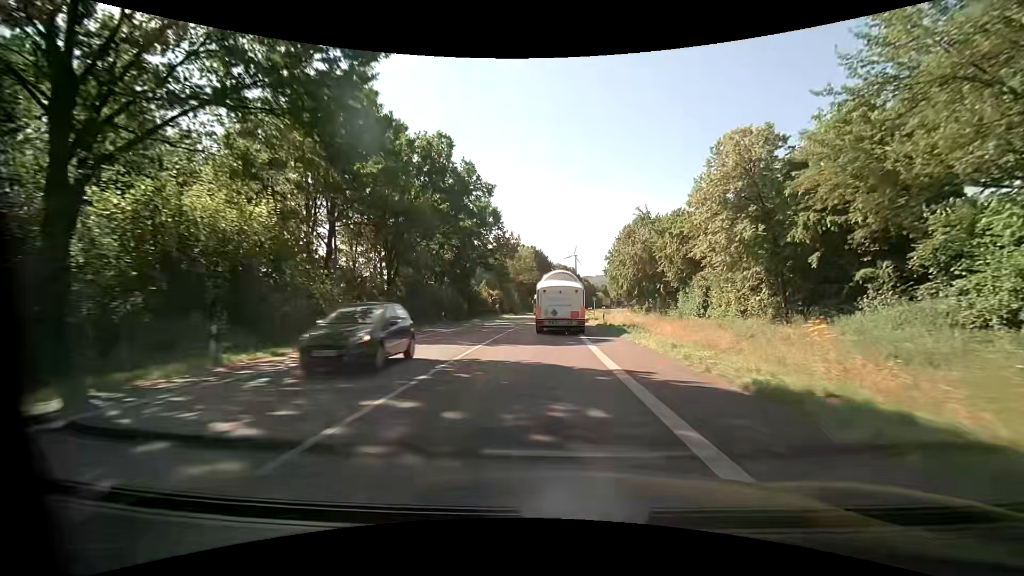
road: primary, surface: asphalt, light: Day
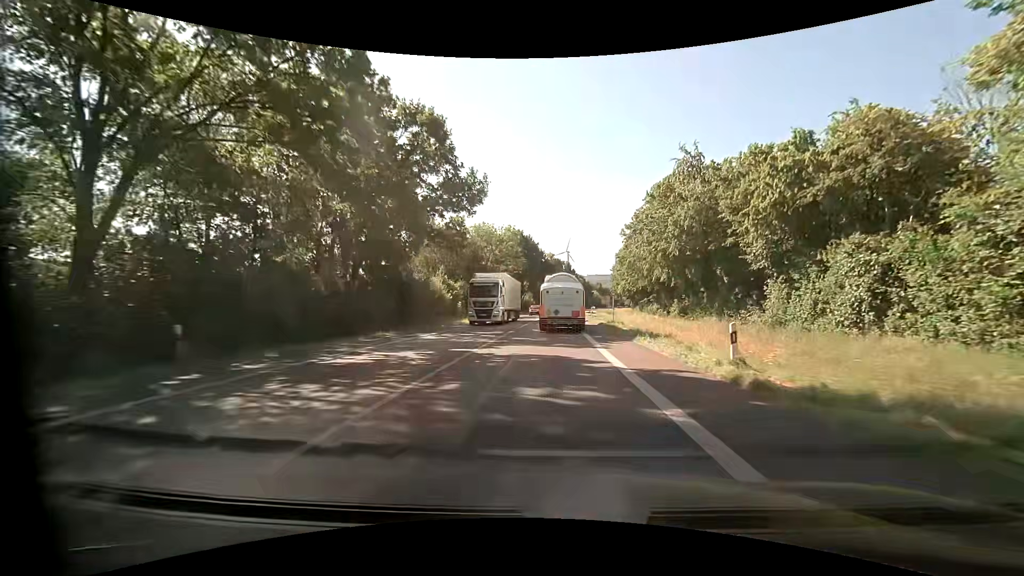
(0.0, +28.5) m; +1°
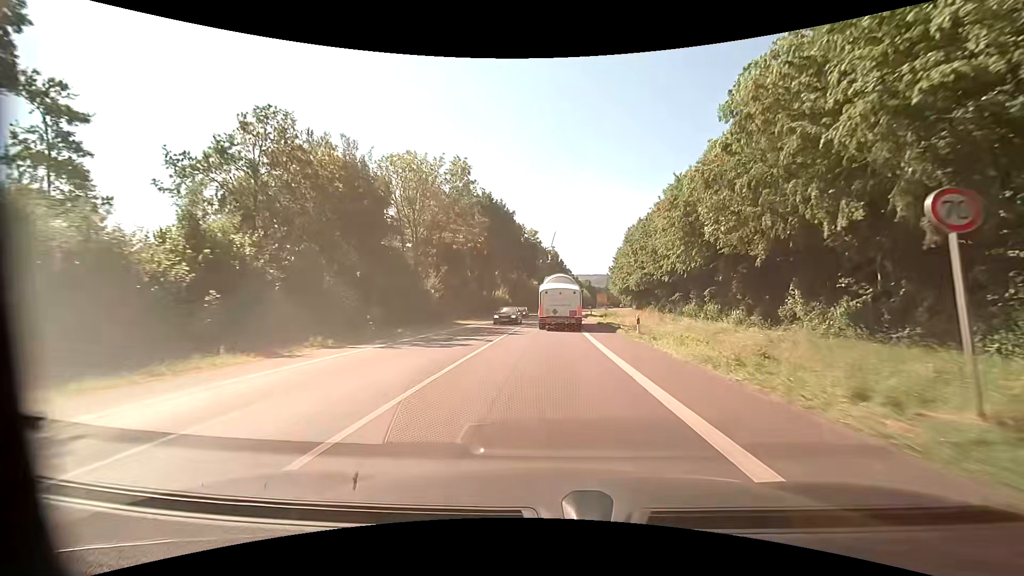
(+0.5, +38.2) m; +2°
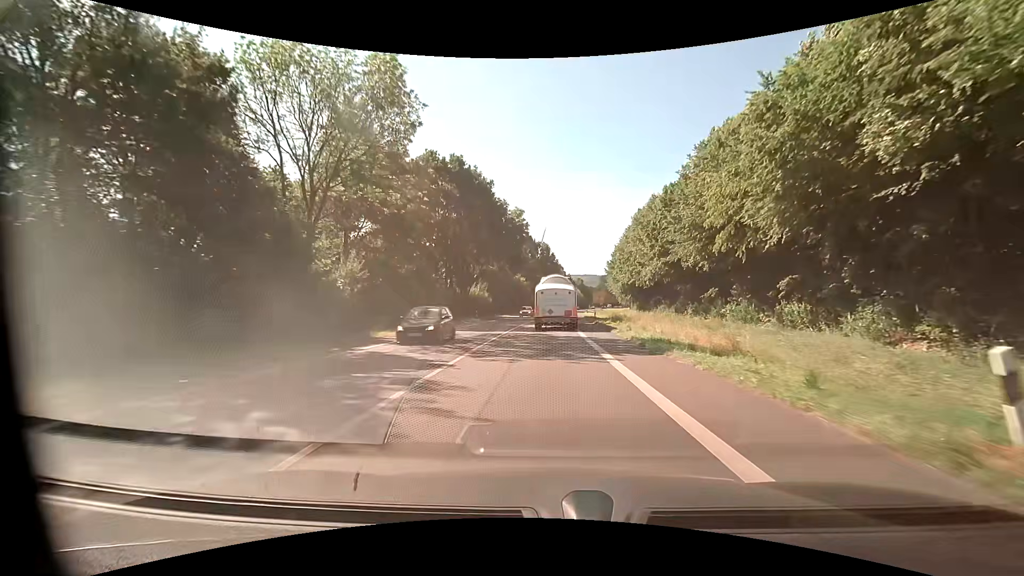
(+0.2, +19.1) m; +1°
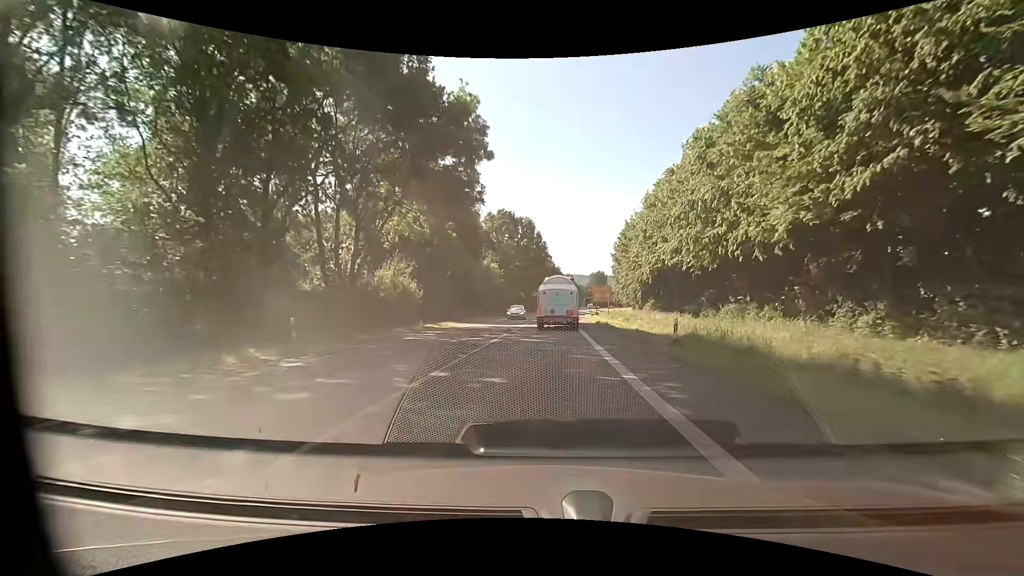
(+0.4, +37.8) m; +2°
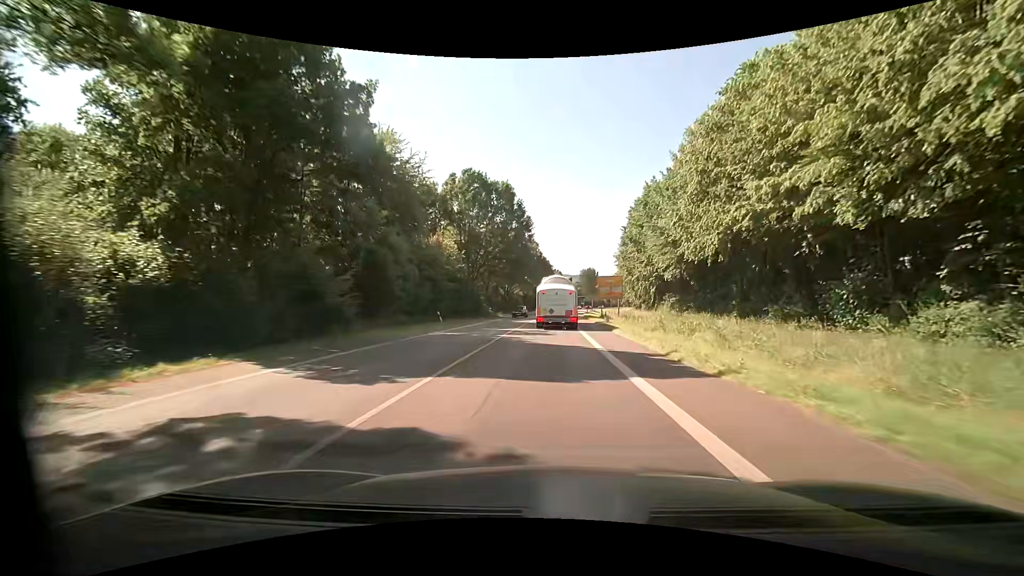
(+0.4, +28.3) m; +2°
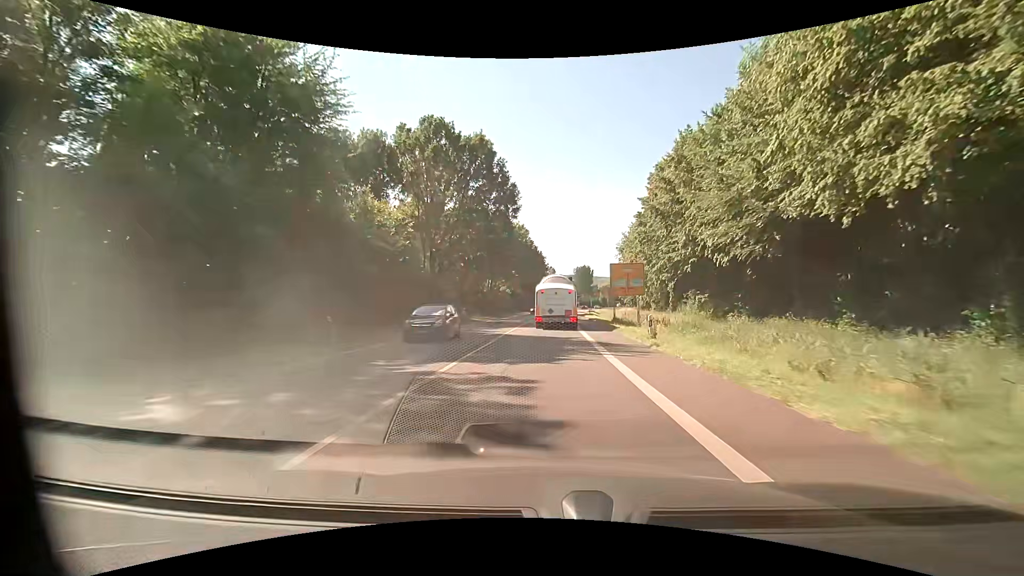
(+0.1, +18.7) m; +1°
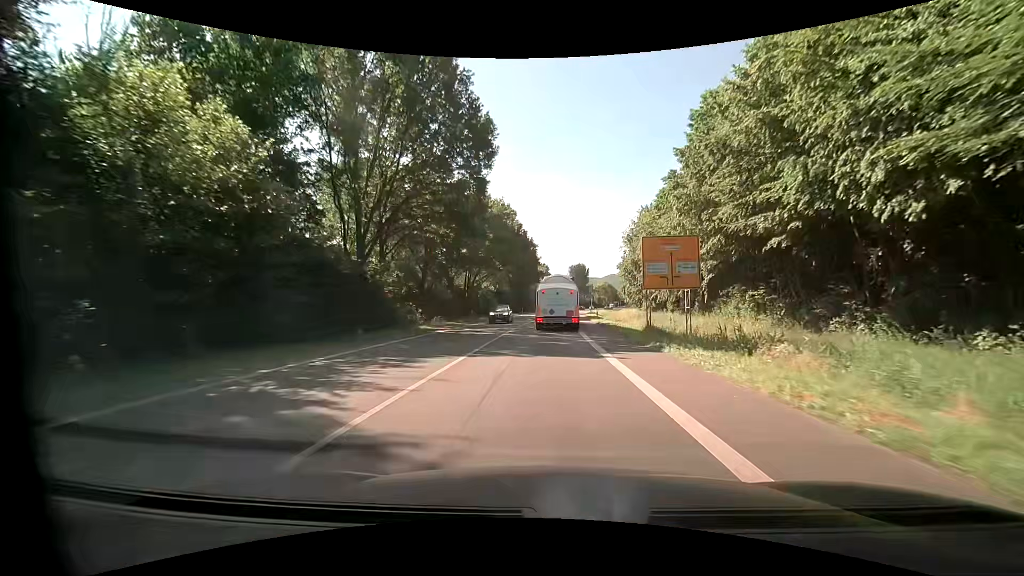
(+0.1, +18.5) m; +1°
(0, +10) (0, +20) (0, +30) (+1, +40) (+1, +50) (+2, +60) (+2, +70) (+3, +80) (+4, +90) (+5, +100) m
